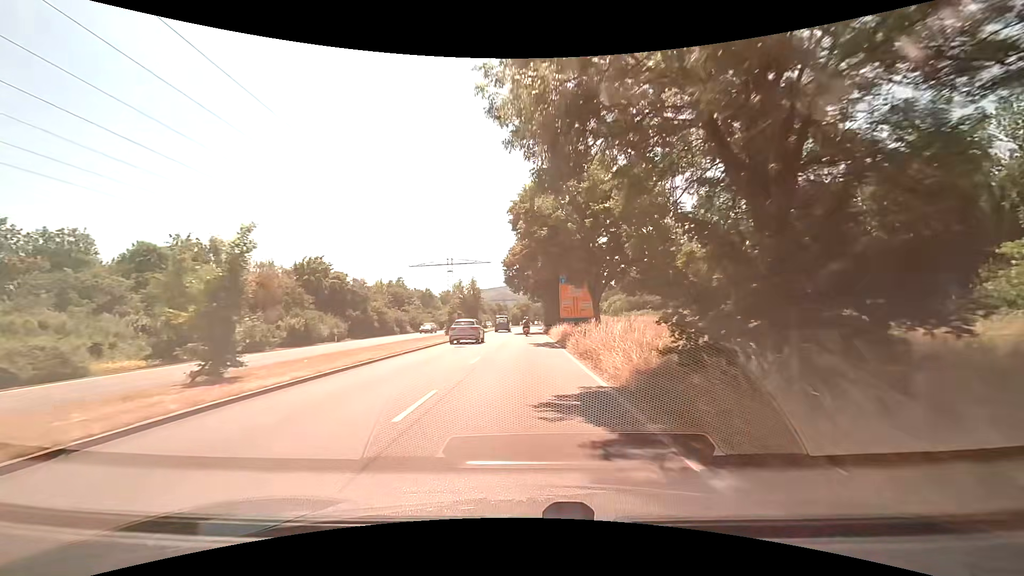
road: primary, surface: asphalt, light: Day
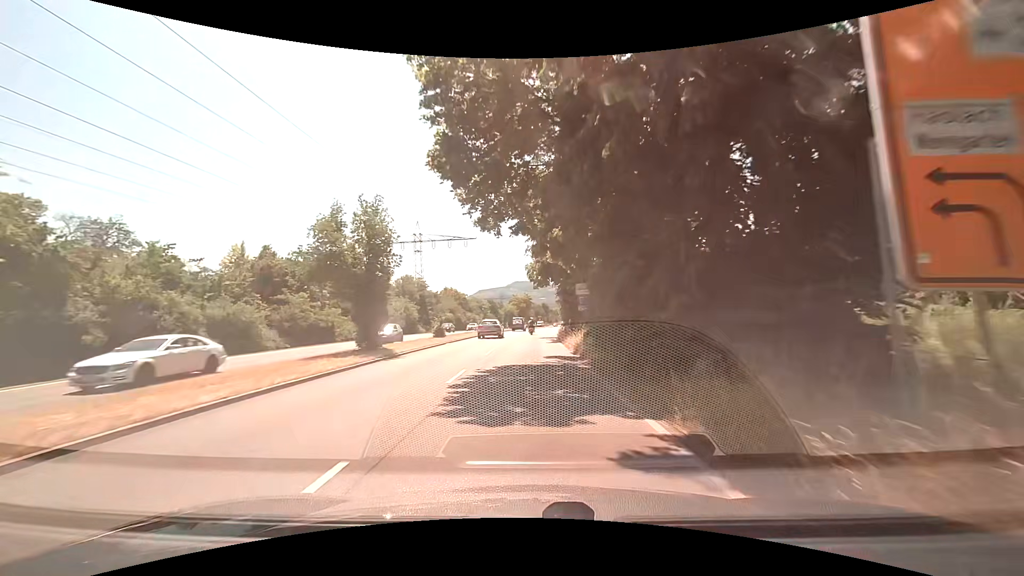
(-0.2, +41.4) m; 0°
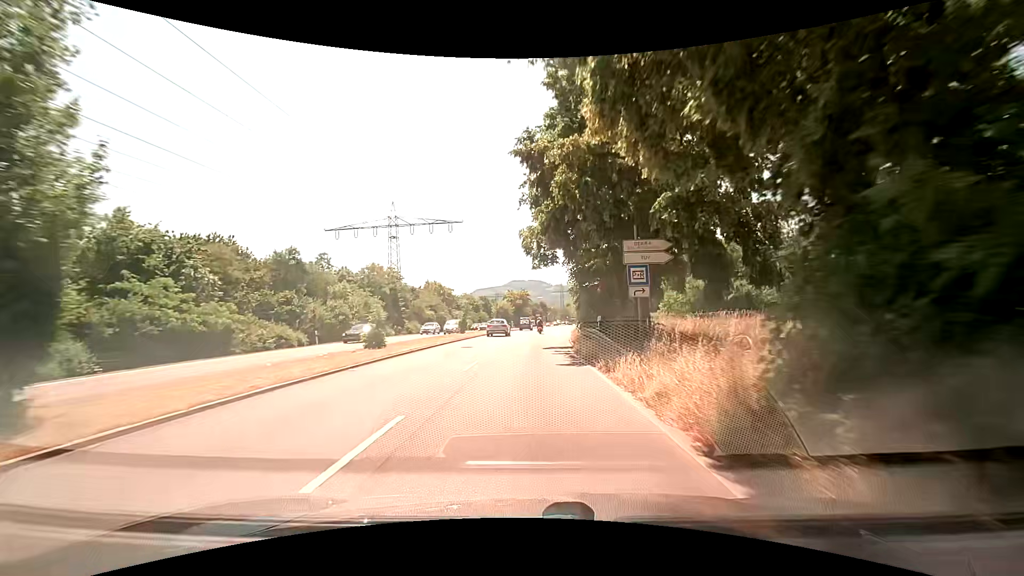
(0.0, +15.9) m; 0°
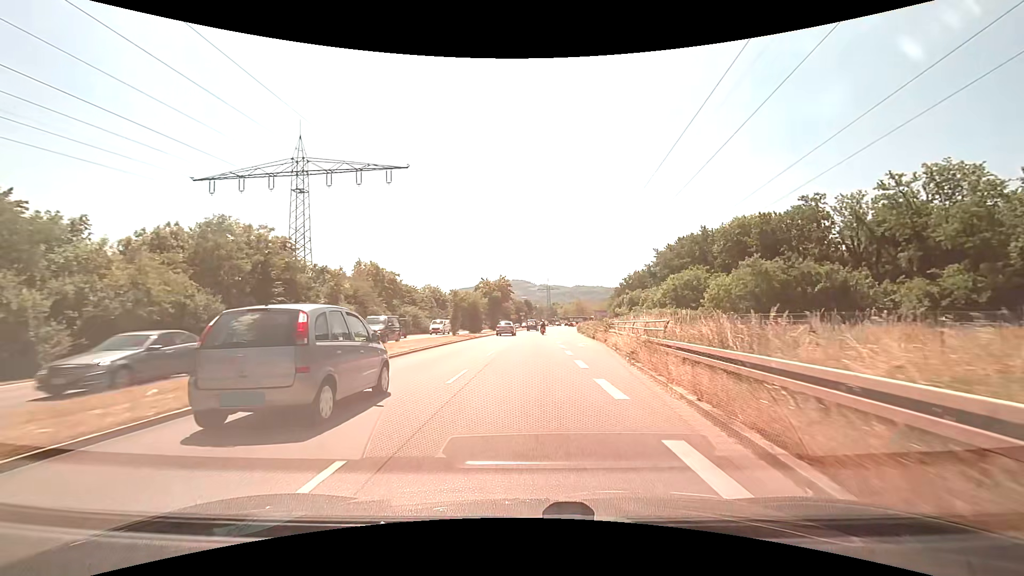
(+0.5, +29.3) m; +2°
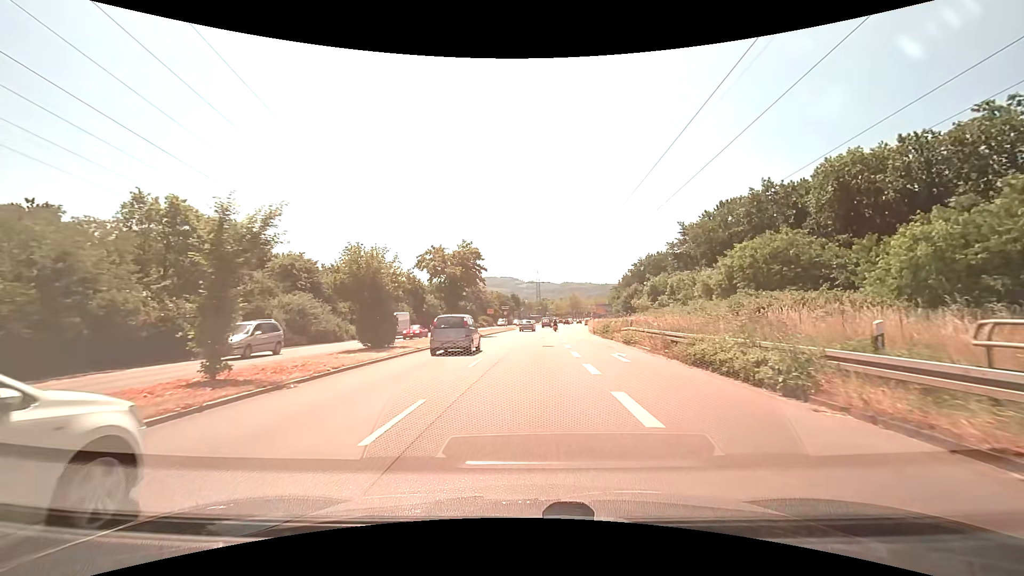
(+0.4, +32.2) m; +1°
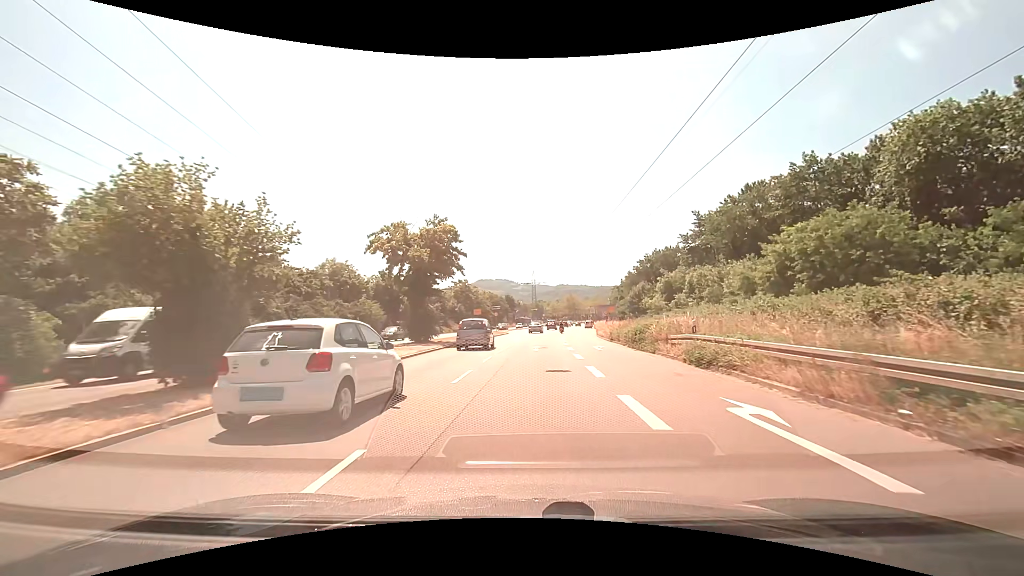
(0.0, +12.2) m; +1°
(0, +10) (0, +20) (-1, +30) (-1, +40) (-1, +50) (-1, +60) (-1, +70) (-1, +80) (0, +90) (+1, +100) m
